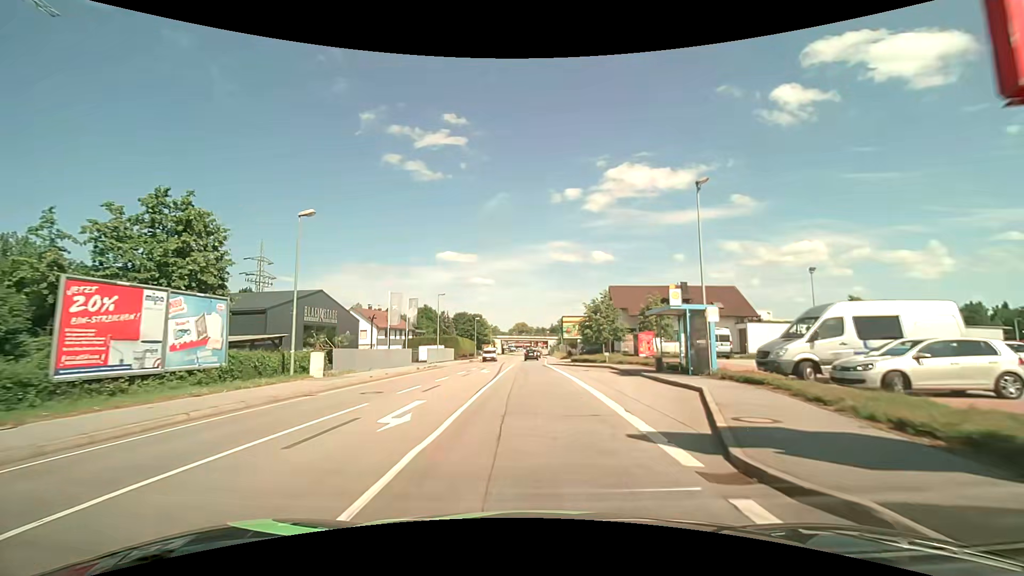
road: primary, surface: asphalt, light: Day
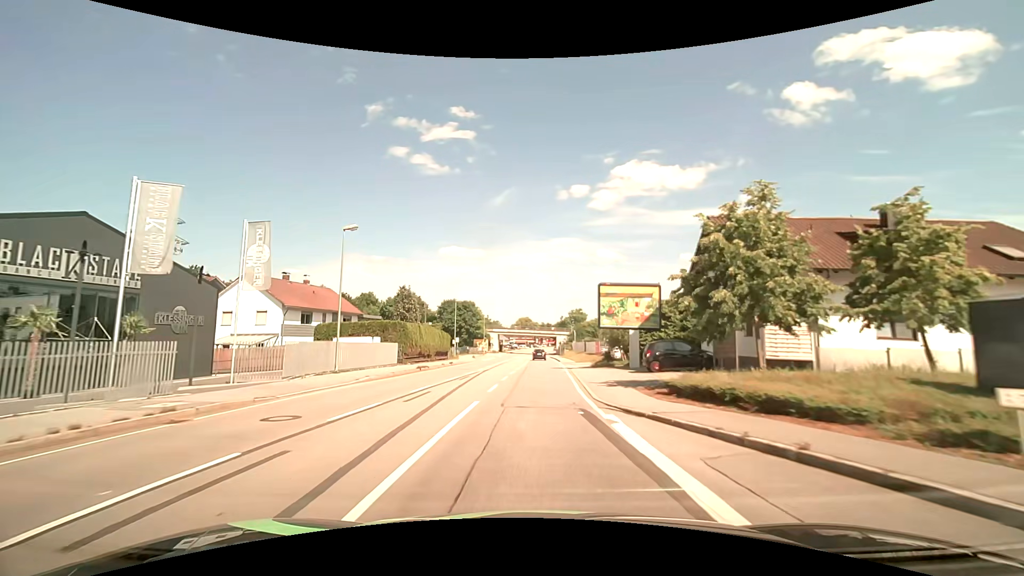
(-0.1, +30.7) m; -1°
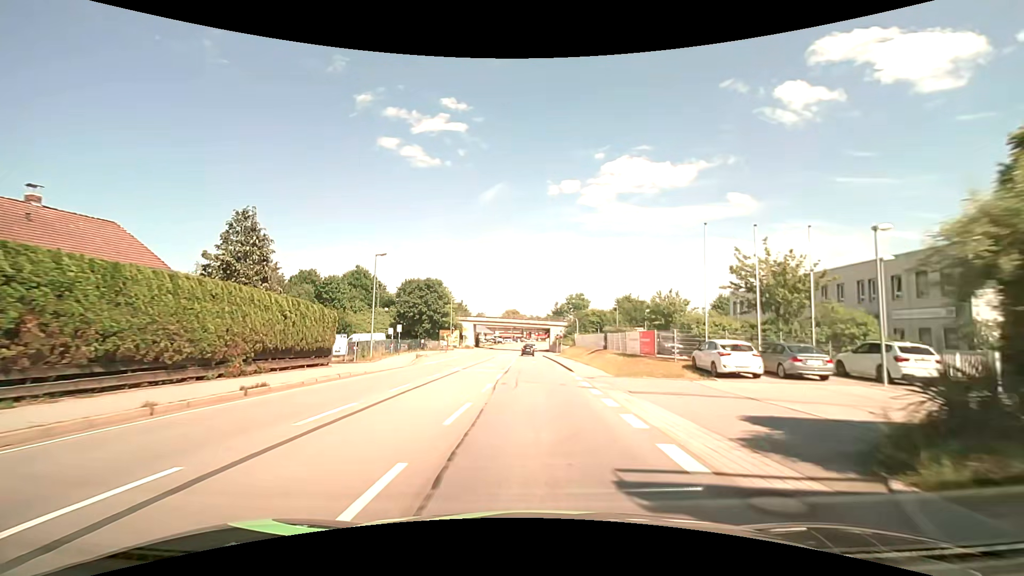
(+0.4, +30.8) m; +1°
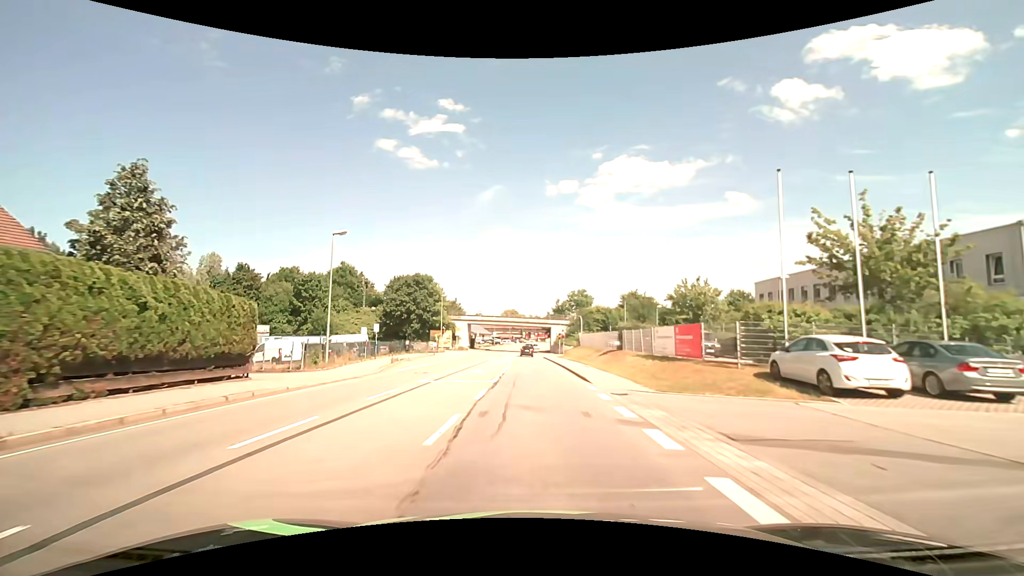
(0.0, +7.7) m; 0°
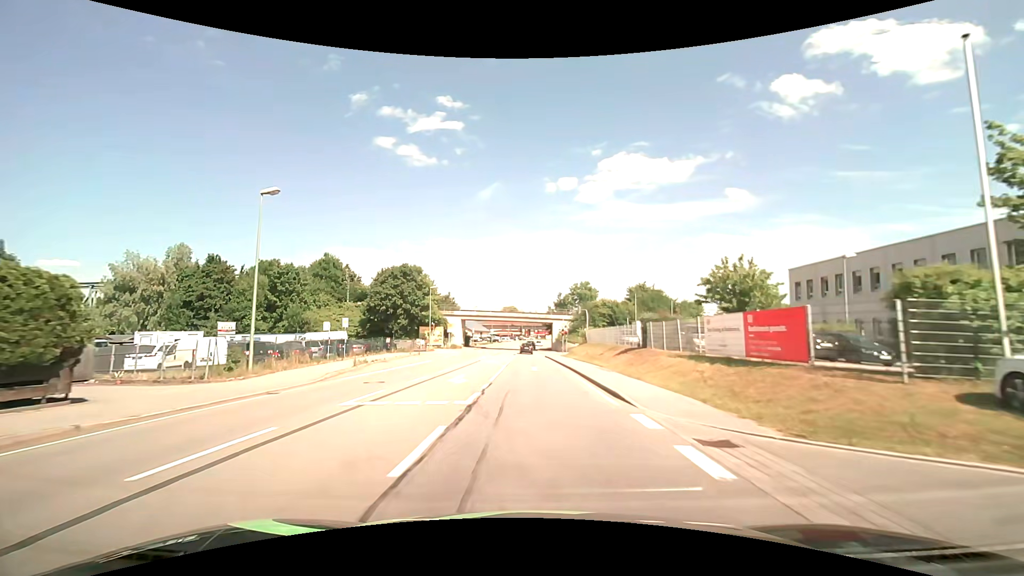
(0.0, +7.7) m; 0°
